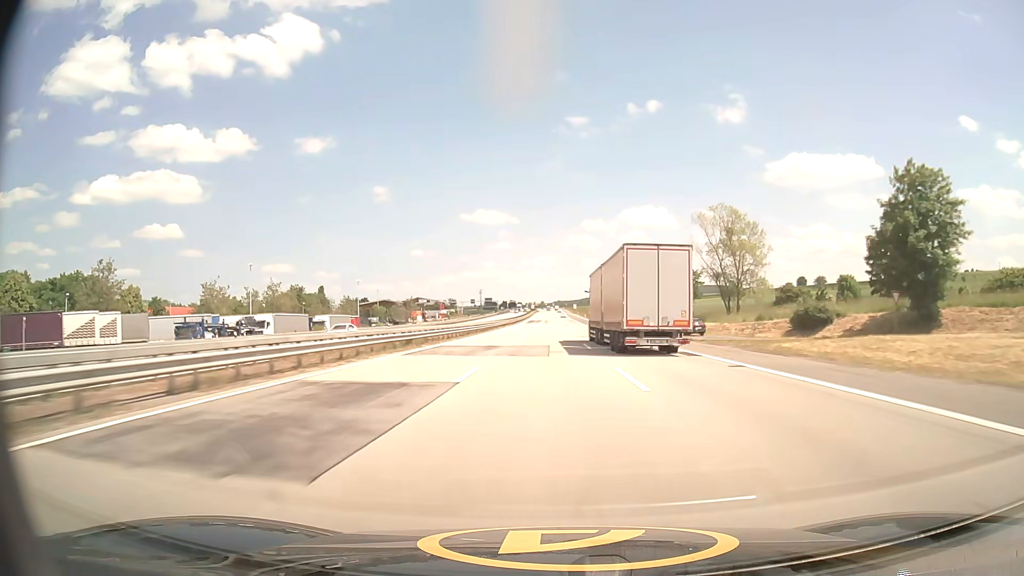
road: motorway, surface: asphalt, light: Day
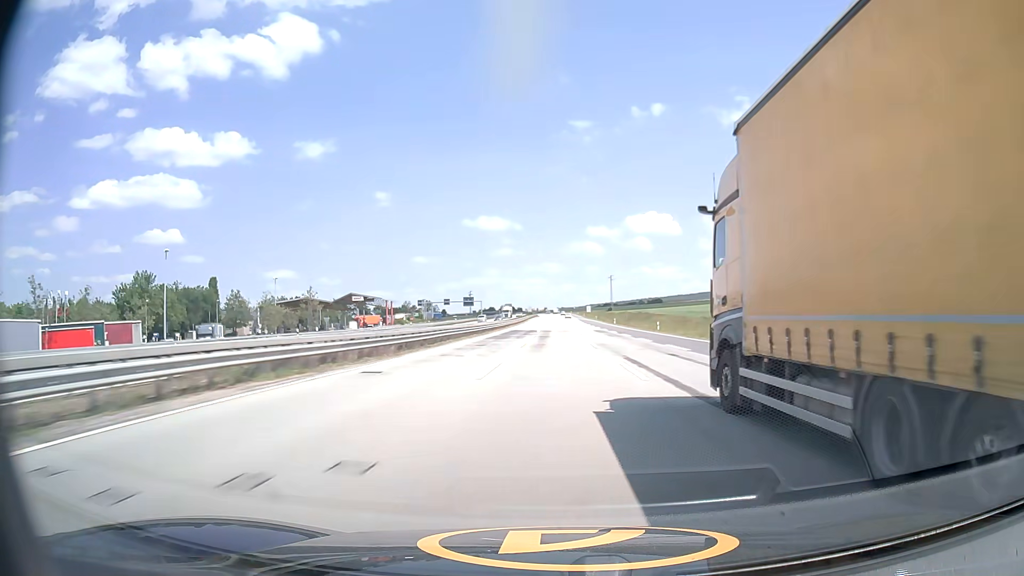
(-0.4, +87.4) m; 0°
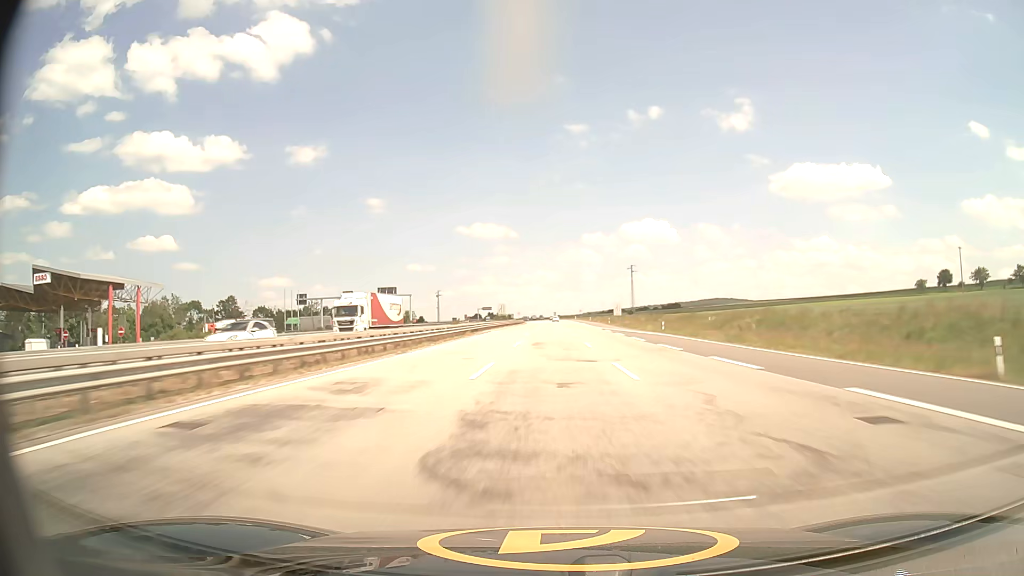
(+0.5, +107.7) m; 0°
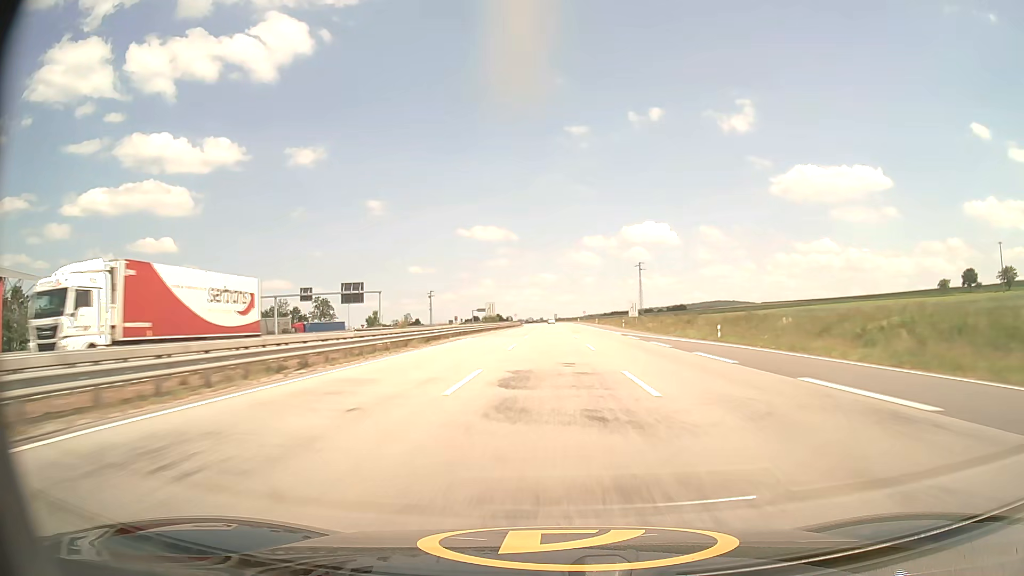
(0.0, +21.4) m; 0°
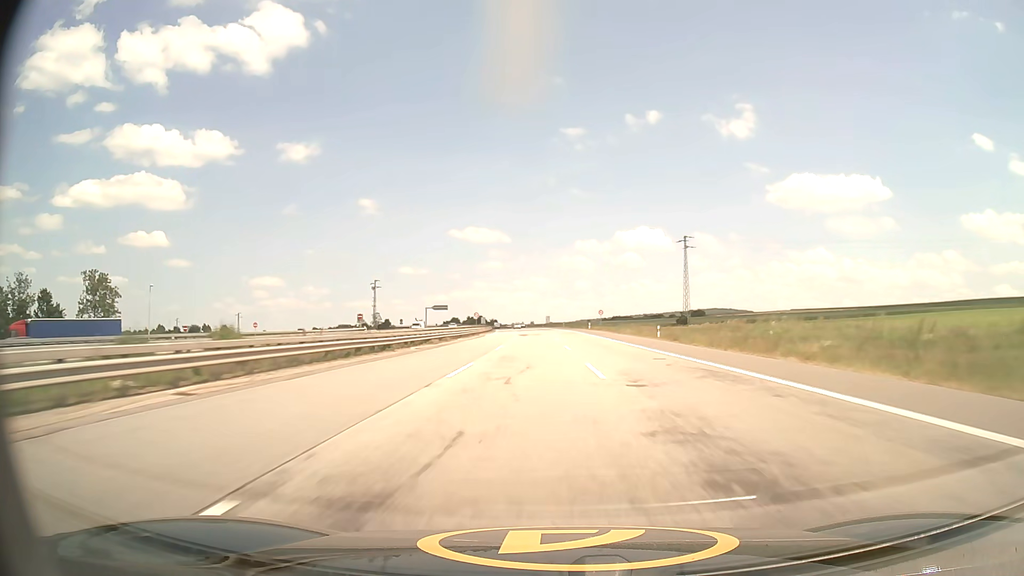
(+0.1, +85.6) m; +1°
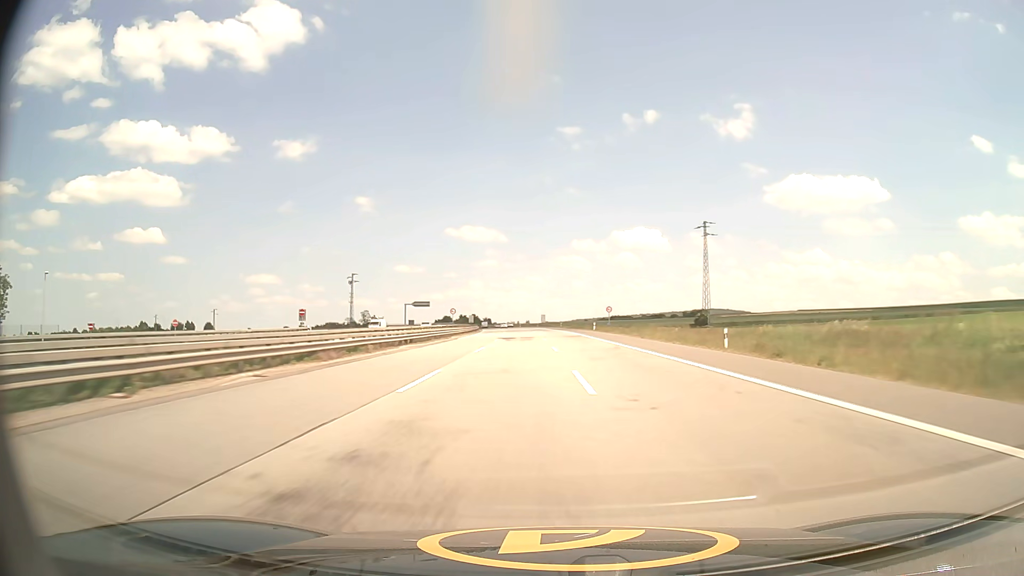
(+0.1, +21.4) m; 0°
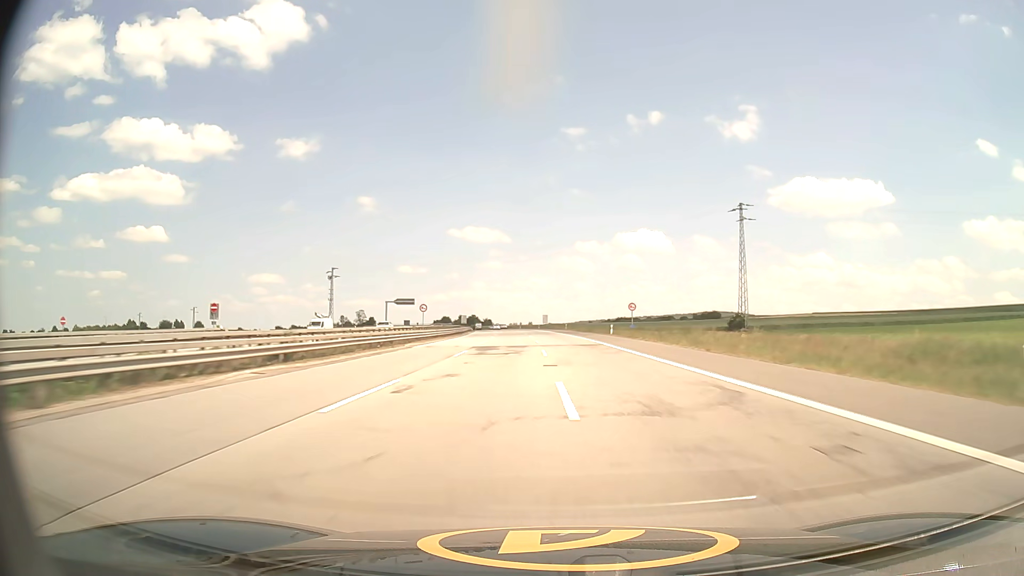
(0.0, +21.4) m; 0°
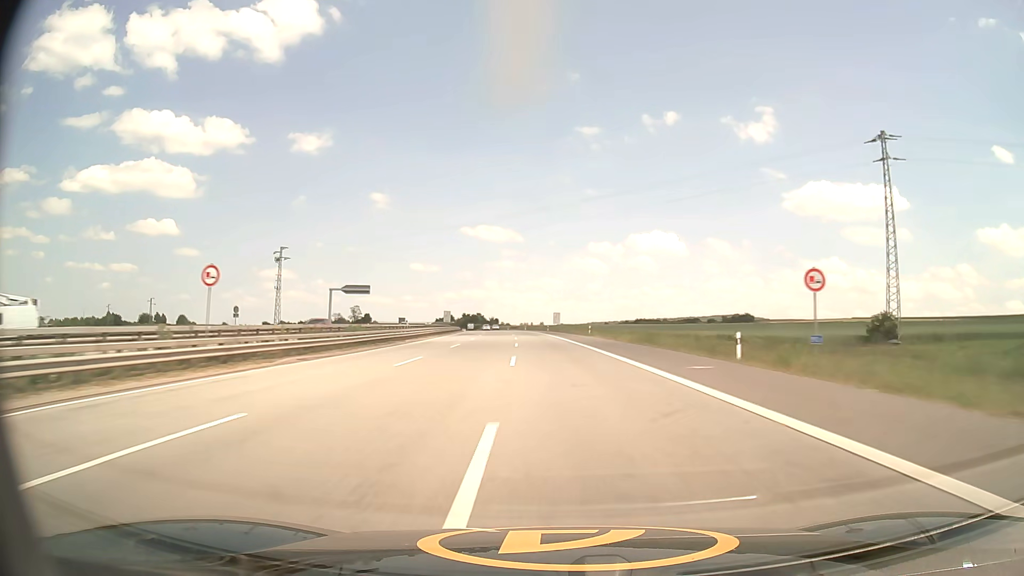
(-0.3, +42.4) m; -1°
(0, +10) (0, +20) (0, +30) (-1, +40) (-1, +50) (-2, +60) (-2, +70) (-3, +80) (-4, +90) (-4, +100) m
